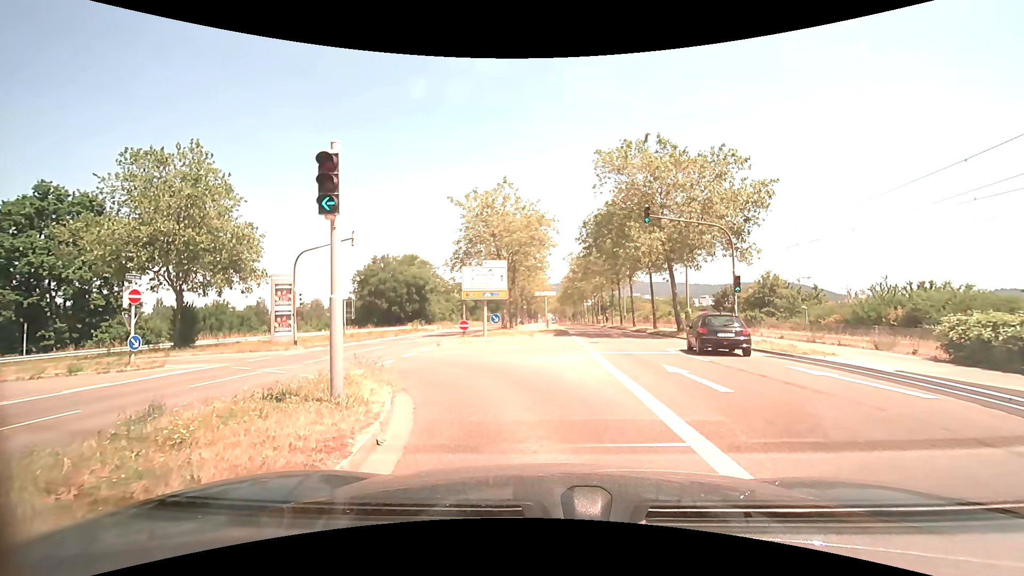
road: secondary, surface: asphalt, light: Day
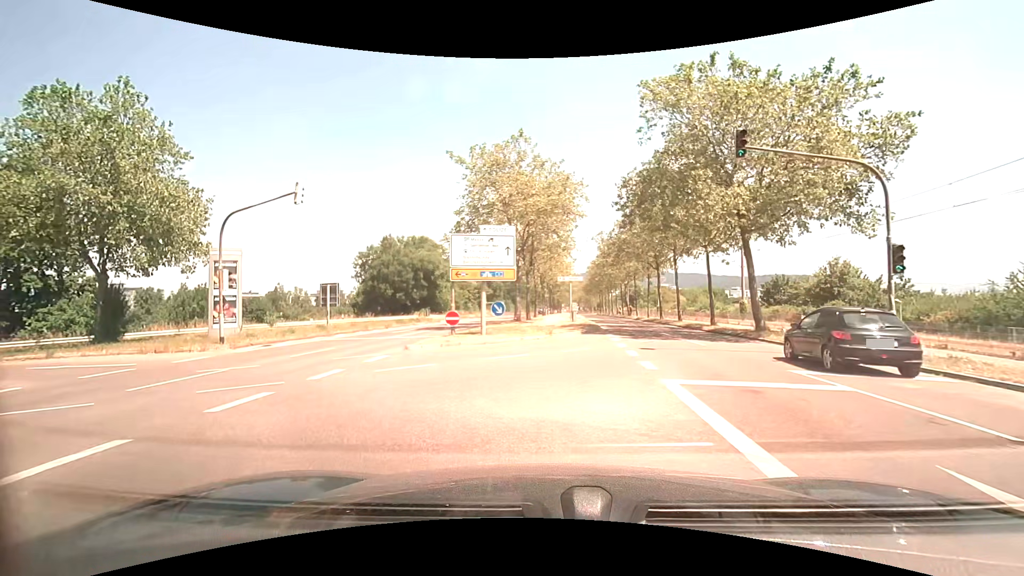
(-0.1, +9.0) m; -3°
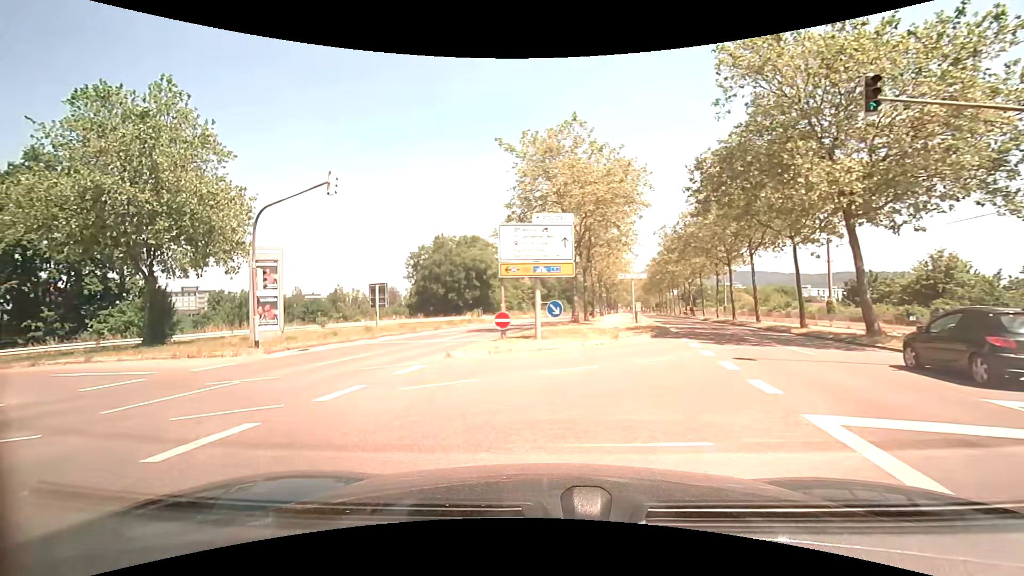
(-0.2, +2.6) m; -7°
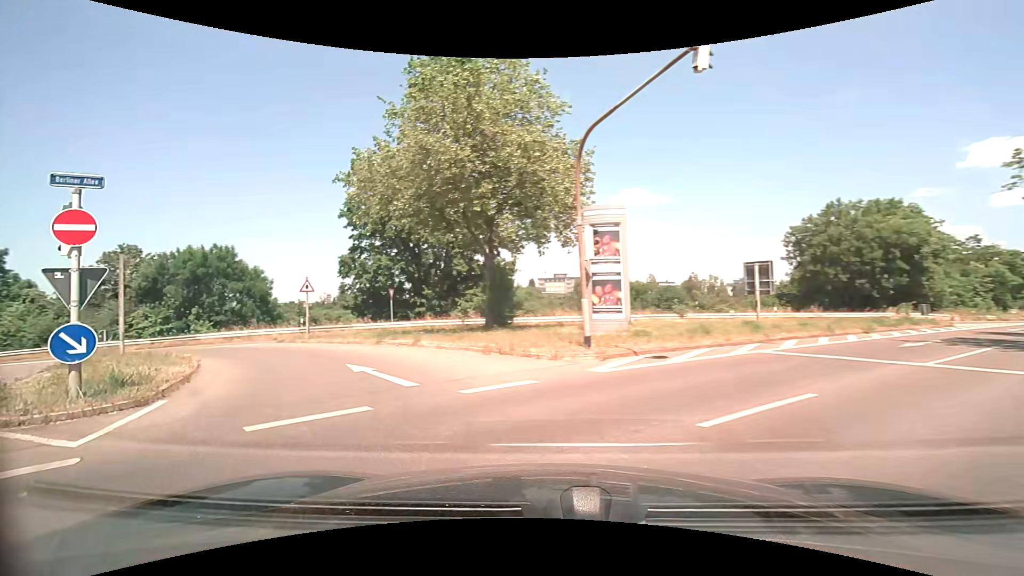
(-3.1, +8.8) m; -39°
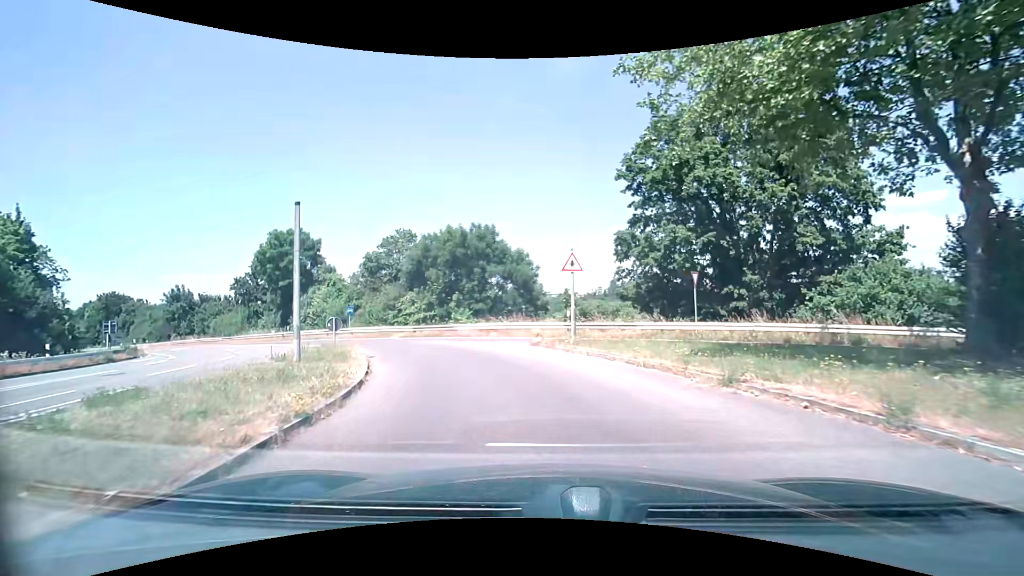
(-4.1, +11.1) m; -30°
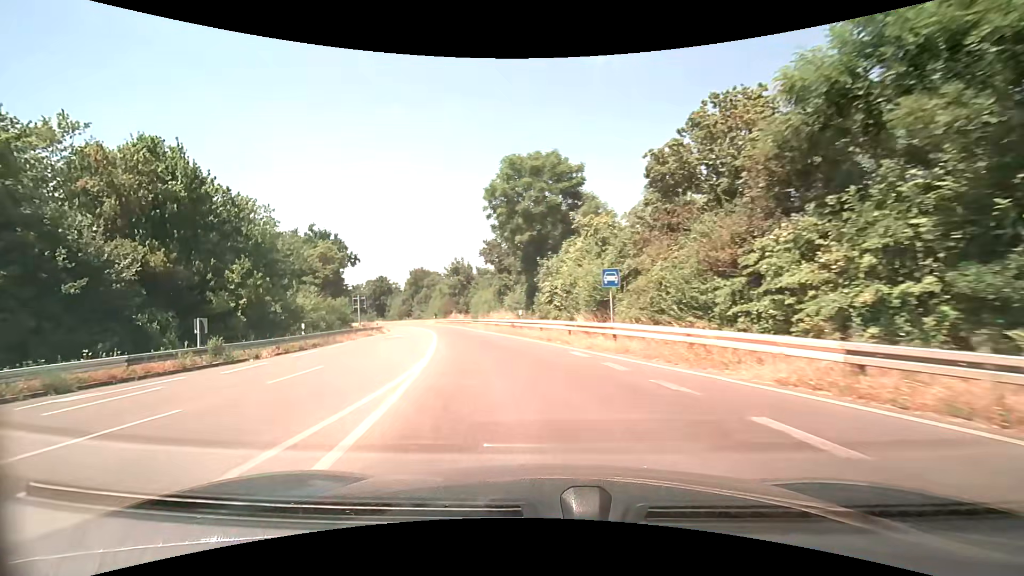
(-7.2, +25.3) m; -34°
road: trunk_link
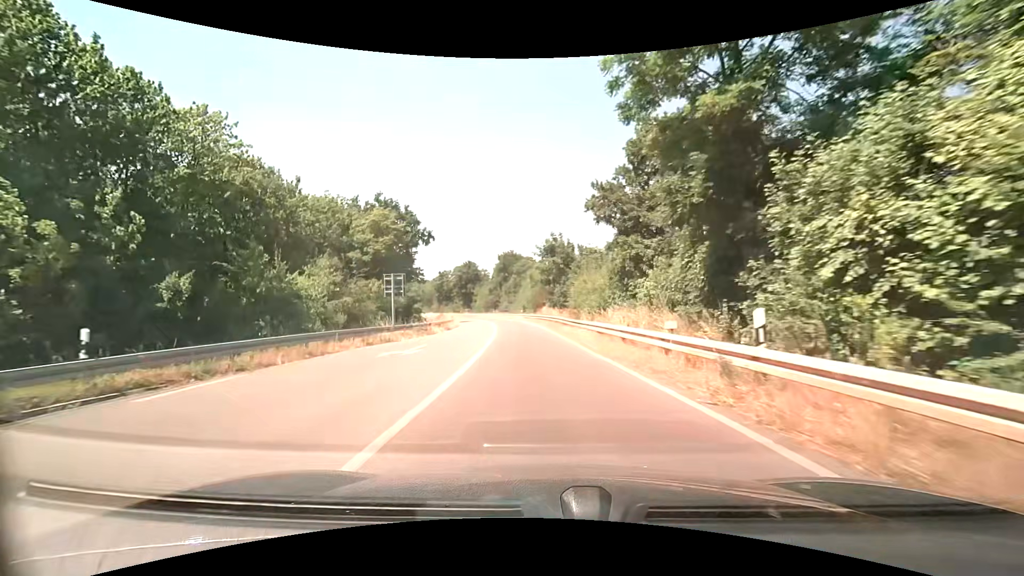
(-2.4, +19.8) m; -11°
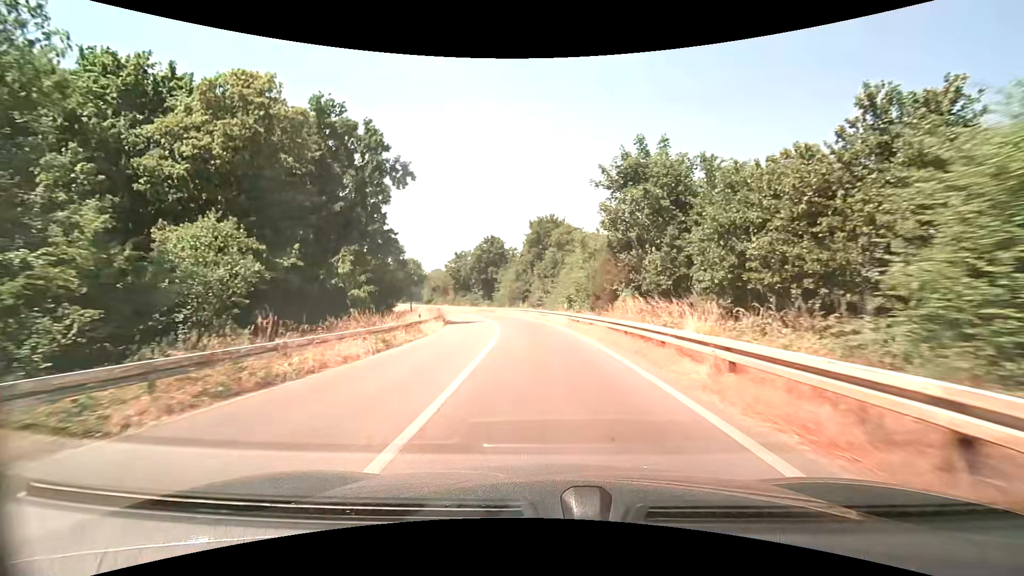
(-1.5, +31.2) m; -5°
(0, +10) (0, +20) (-1, +30) (-2, +40) (-4, +50) (-6, +59) (-9, +69) (-13, +79) (-16, +88) (-21, +97) m
